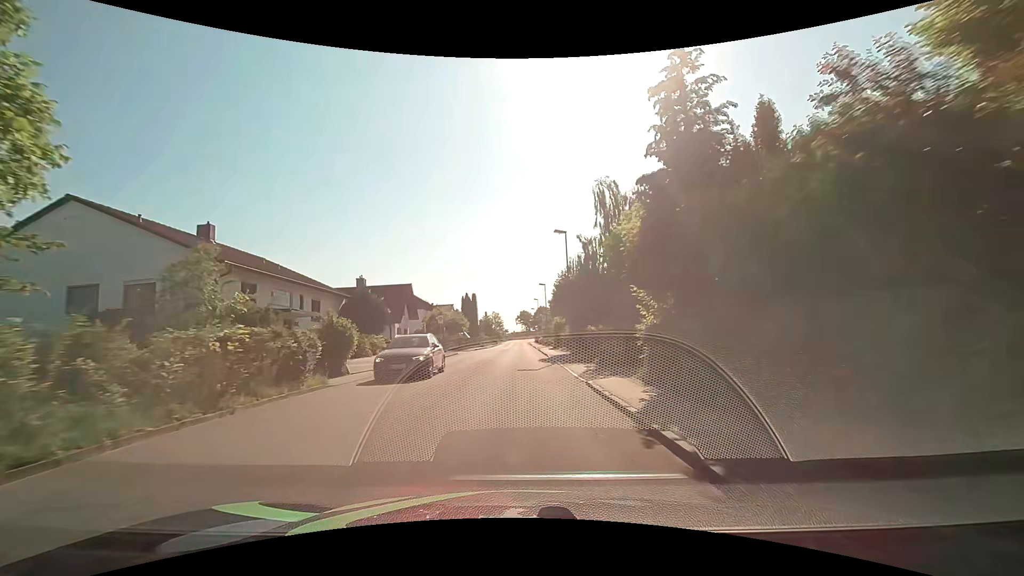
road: unclassified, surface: asphalt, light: Day
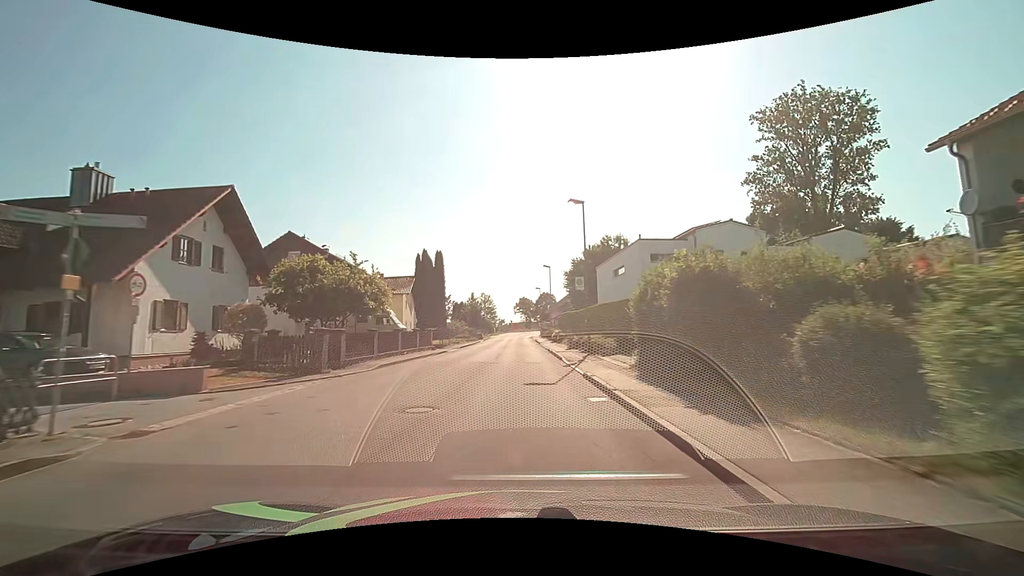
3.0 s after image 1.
(-0.2, +37.3) m; 0°
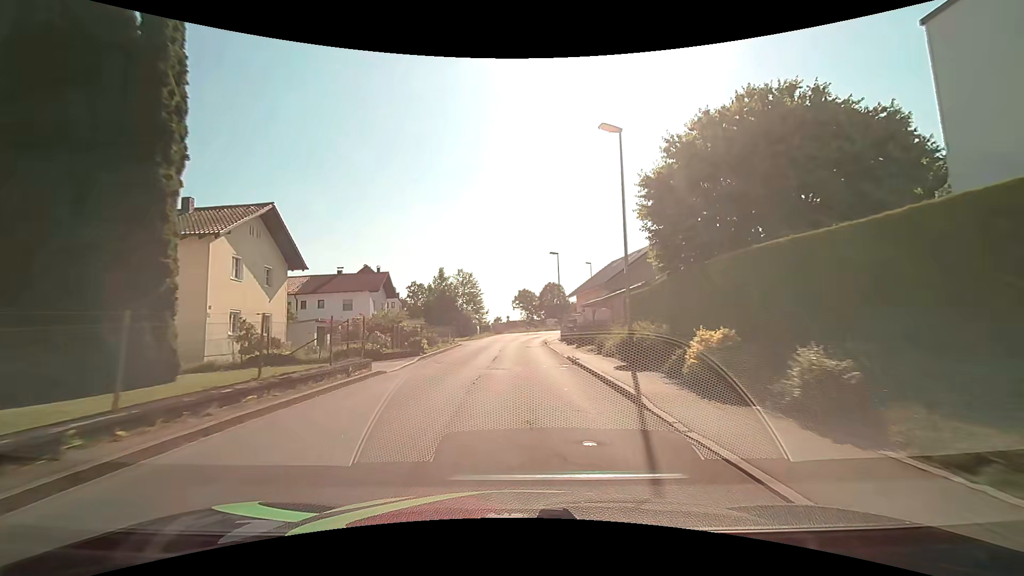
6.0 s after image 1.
(0.0, +38.2) m; 0°
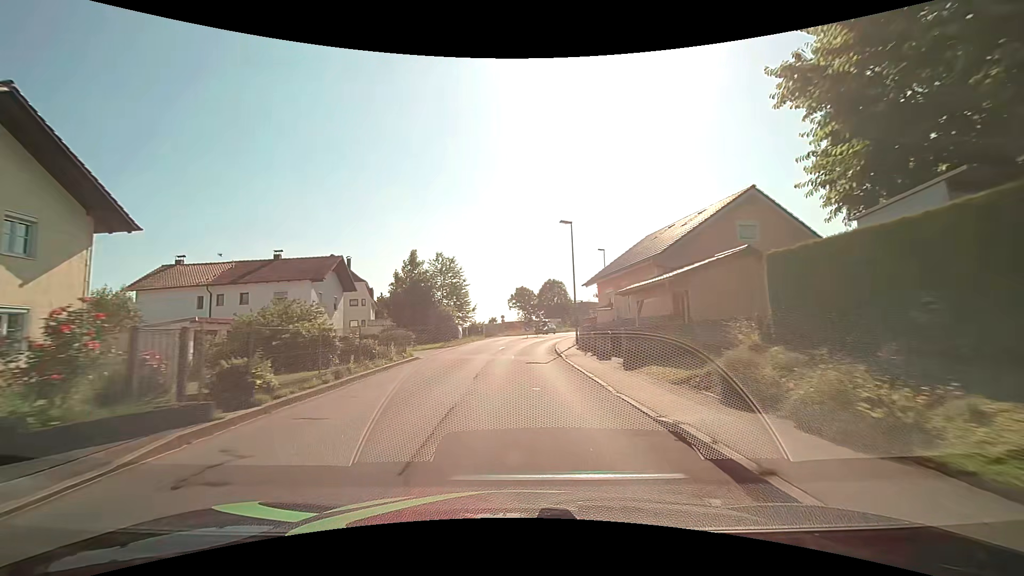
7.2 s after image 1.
(+0.1, +14.2) m; +1°
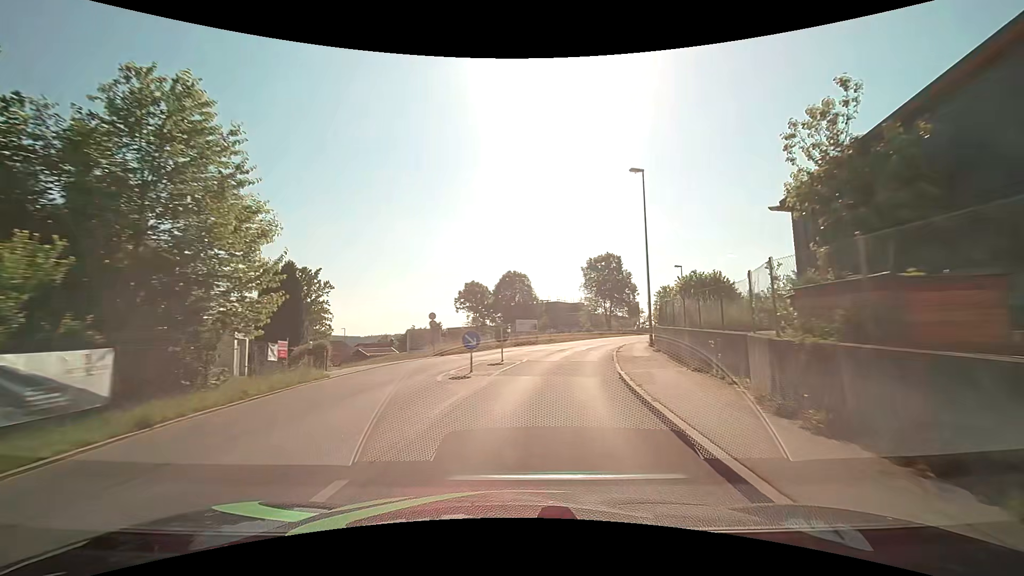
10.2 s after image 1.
(+0.5, +33.4) m; +5°
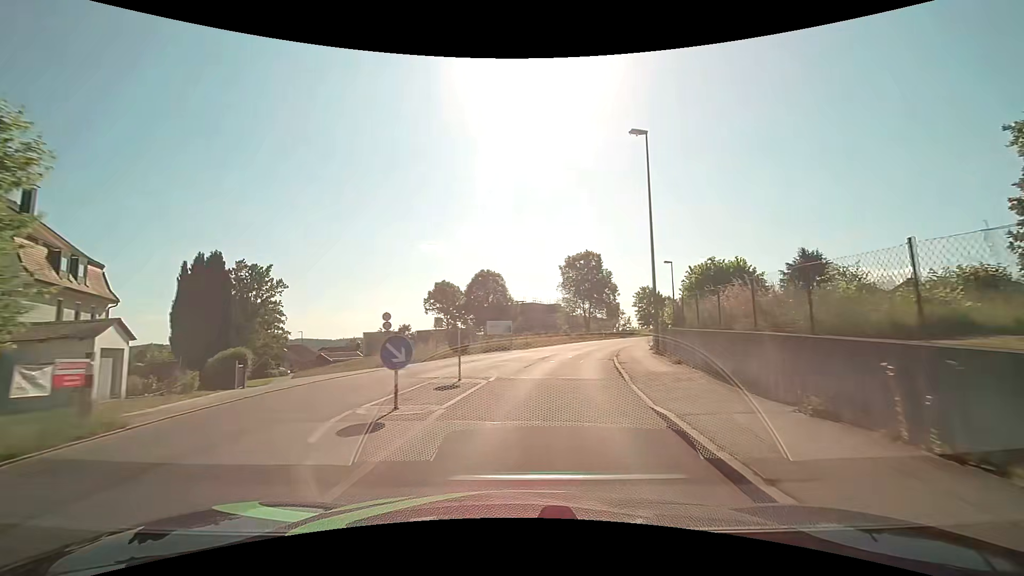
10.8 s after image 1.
(+0.2, +6.3) m; +3°
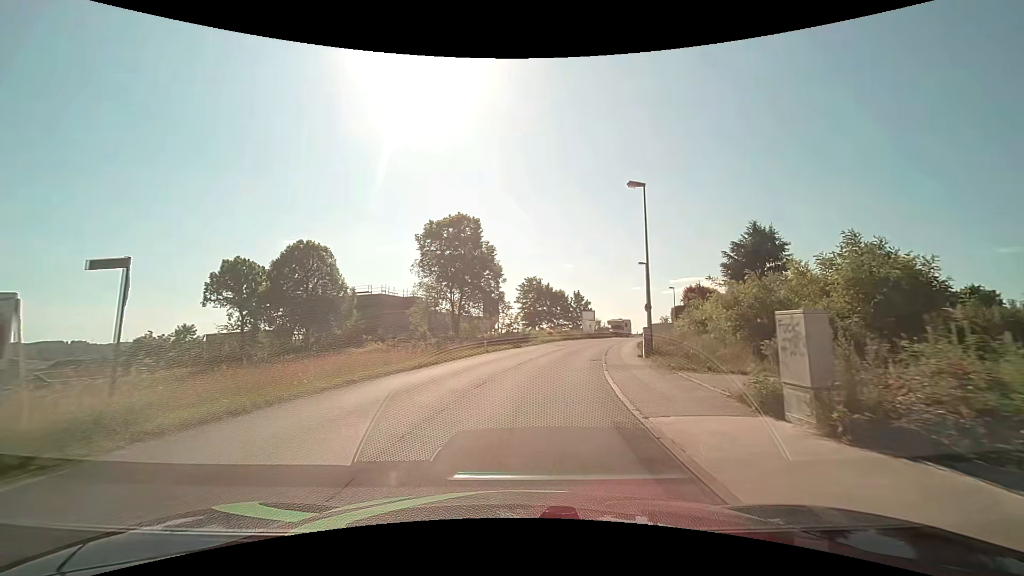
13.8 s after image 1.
(+4.2, +30.1) m; +15°
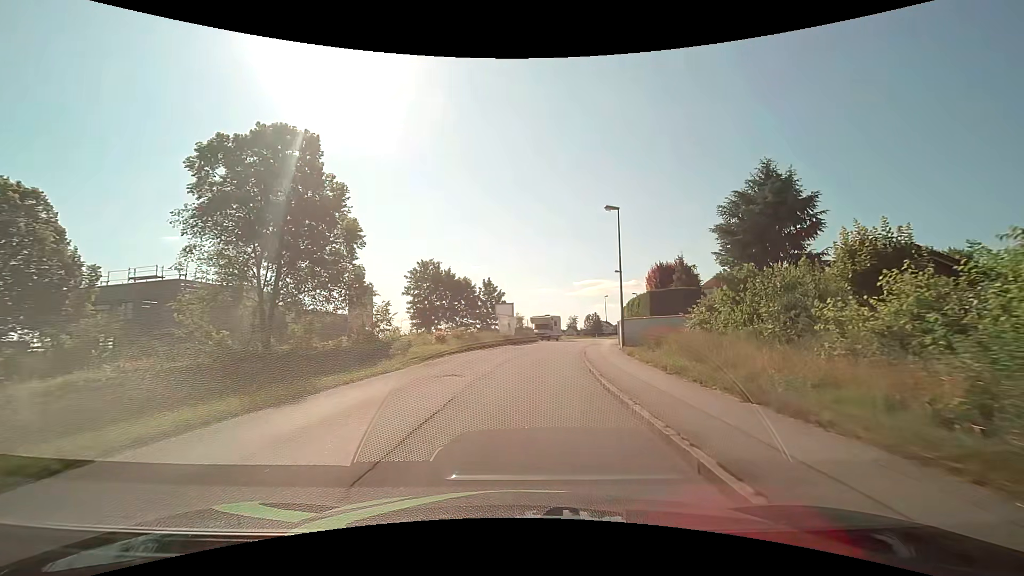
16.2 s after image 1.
(+2.3, +24.8) m; +11°
(0, +10) (+1, +20) (+2, +30) (+4, +40) (+6, +50) (+8, +59) (+11, +69) (+13, +79) (+16, +88) (+20, +98) m
